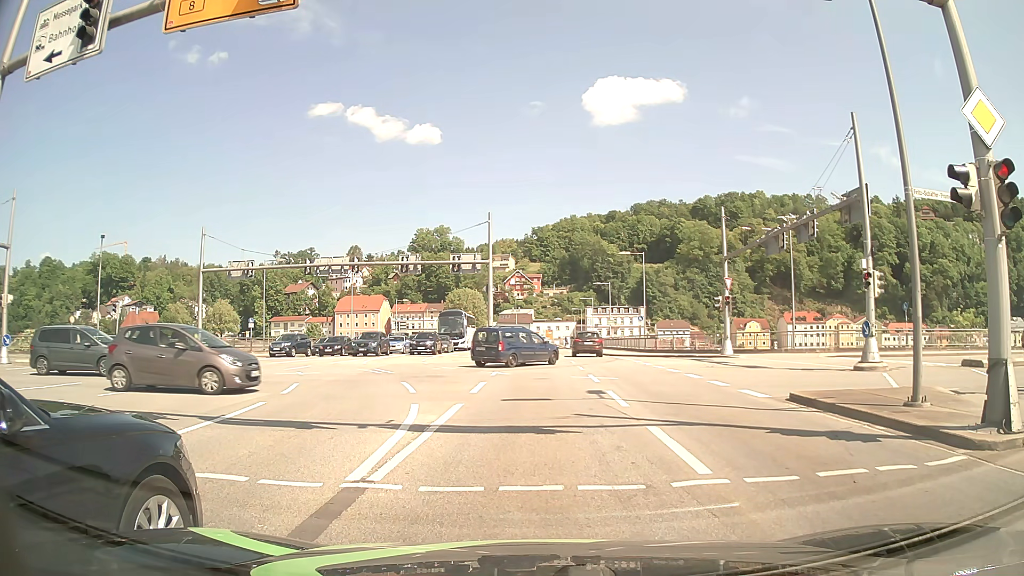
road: primary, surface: asphalt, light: Day
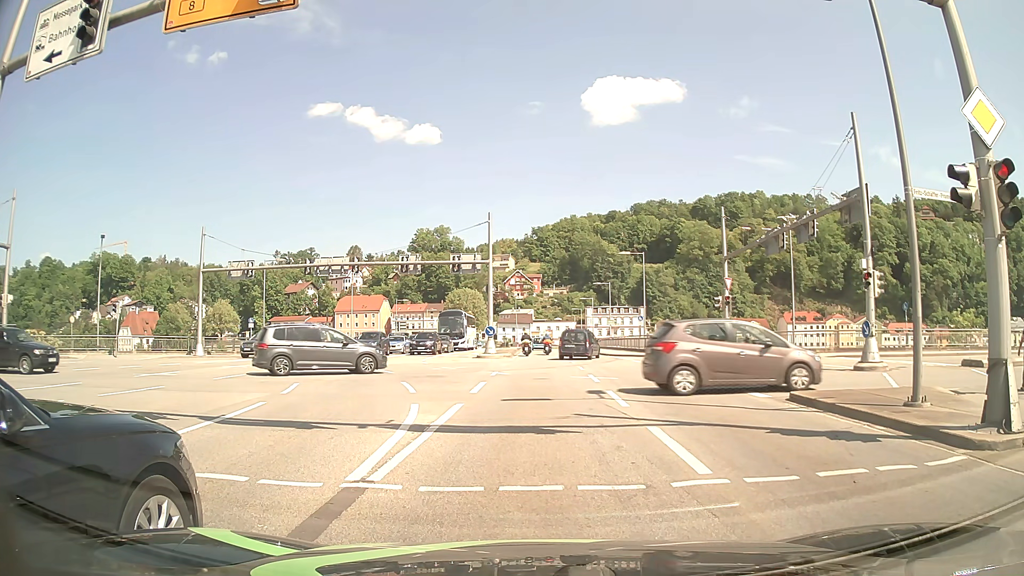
(0.0, 0.0) m; 0°
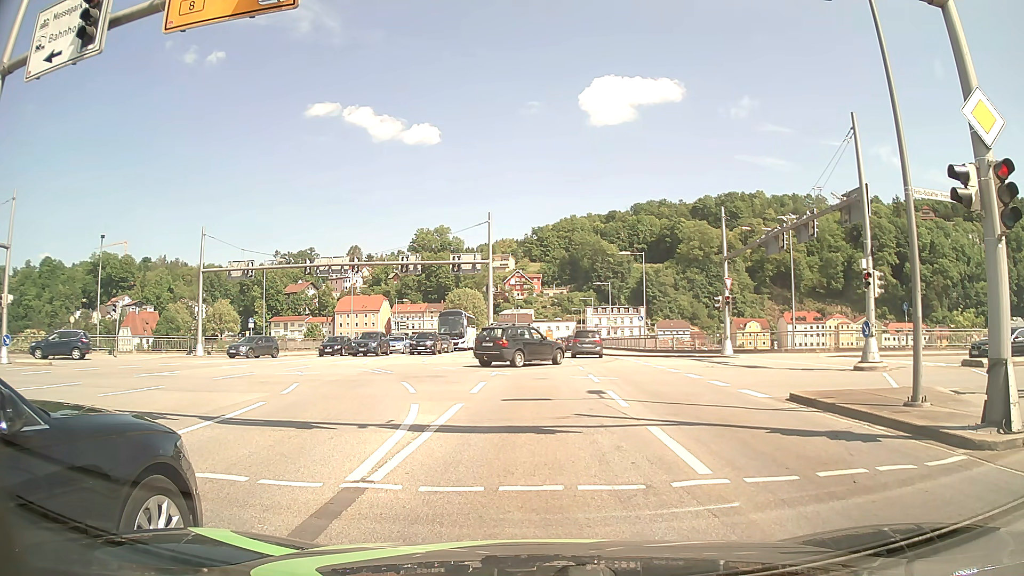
(0.0, 0.0) m; 0°
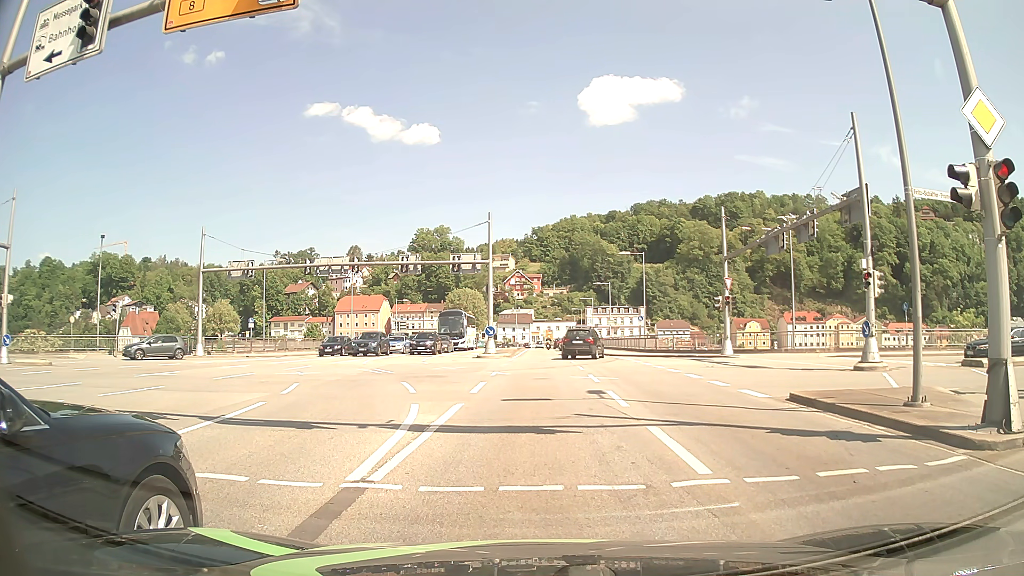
(0.0, 0.0) m; 0°
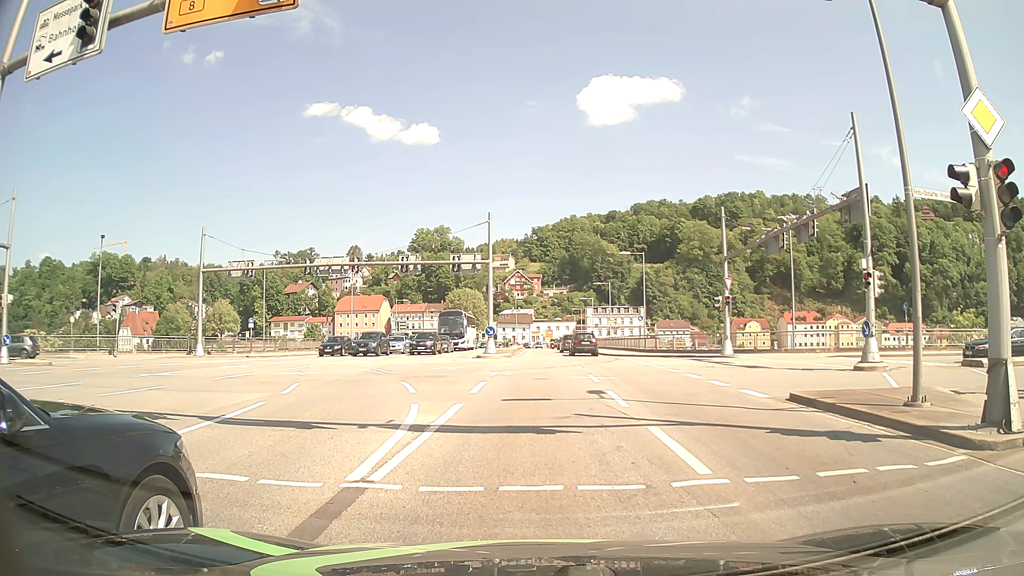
(0.0, 0.0) m; 0°
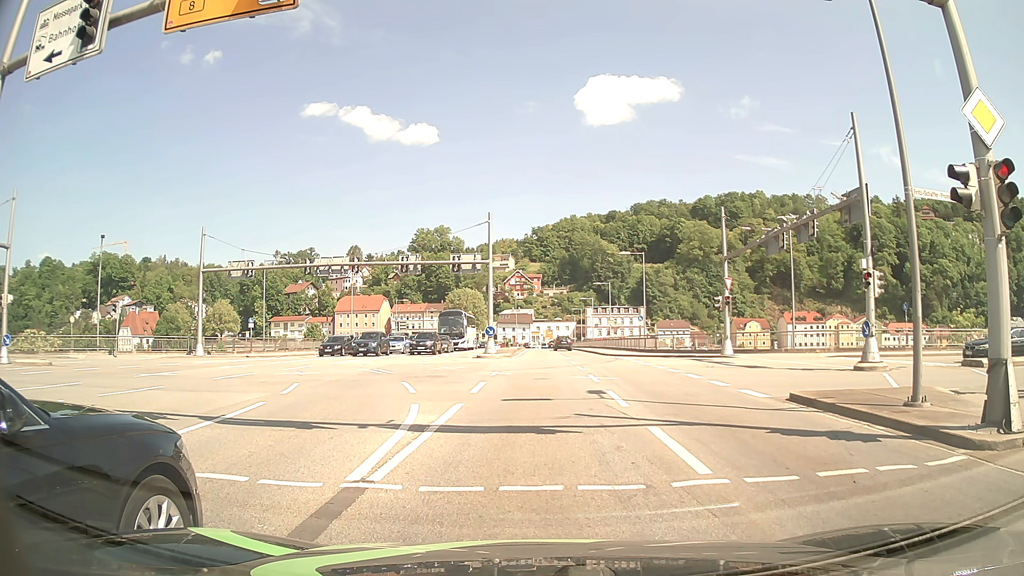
(0.0, 0.0) m; 0°
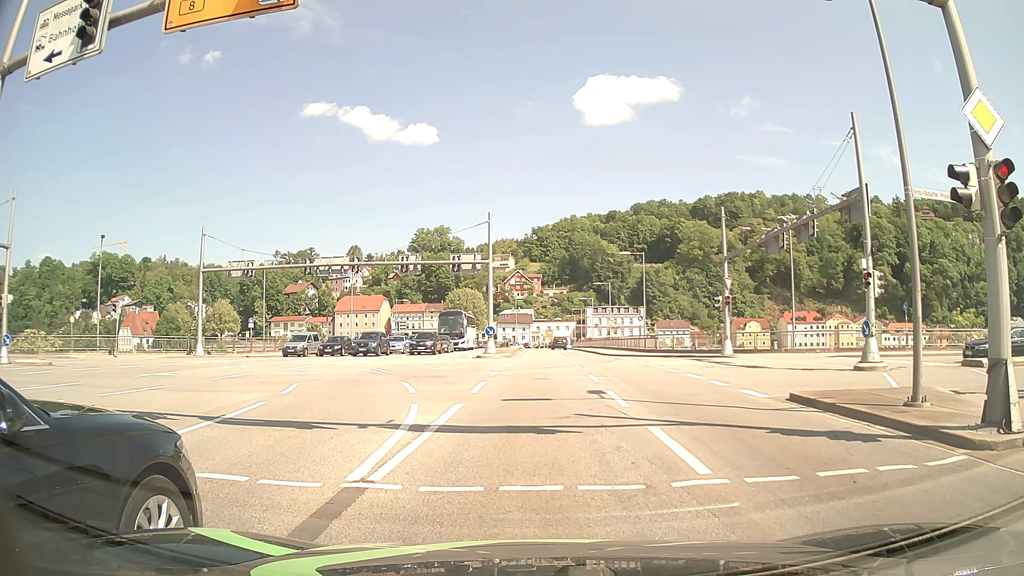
(0.0, 0.0) m; 0°
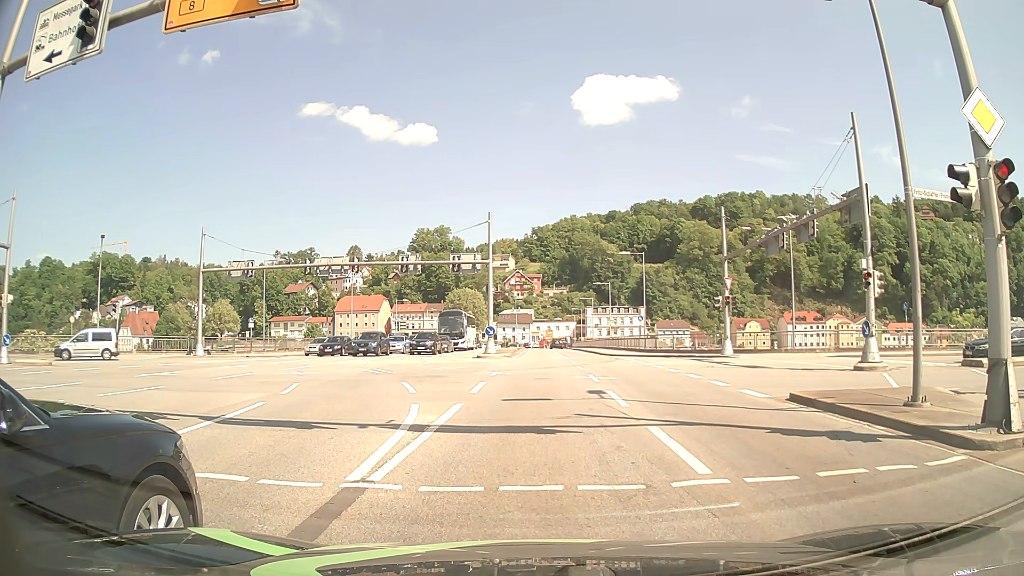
(0.0, 0.0) m; 0°
(0, +10) (0, +20) (0, +30) (0, +40) (0, +50) (0, +60) (0, +70) (0, +80) (0, +90) (0, +100) m
